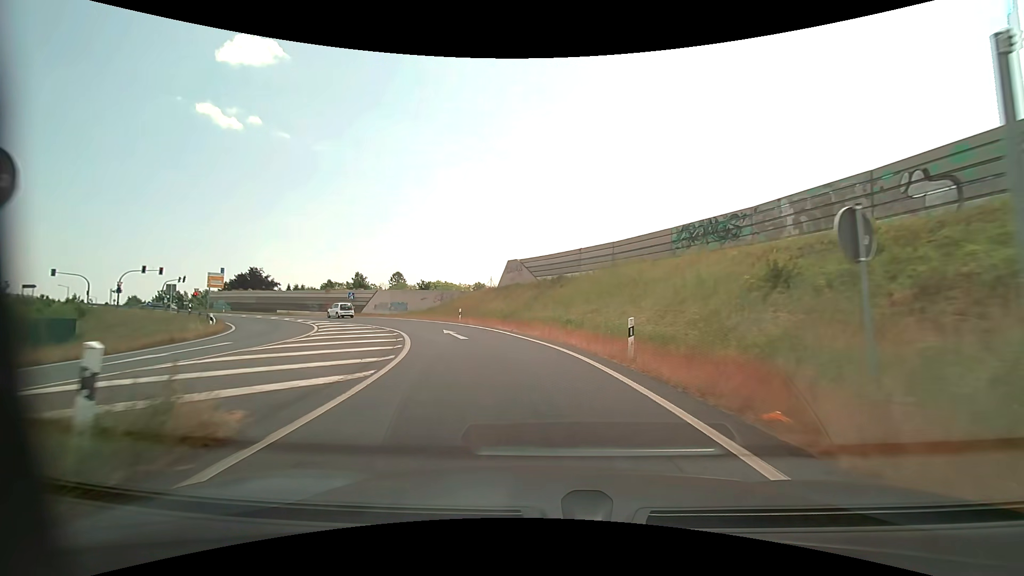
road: motorway_link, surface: asphalt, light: Day
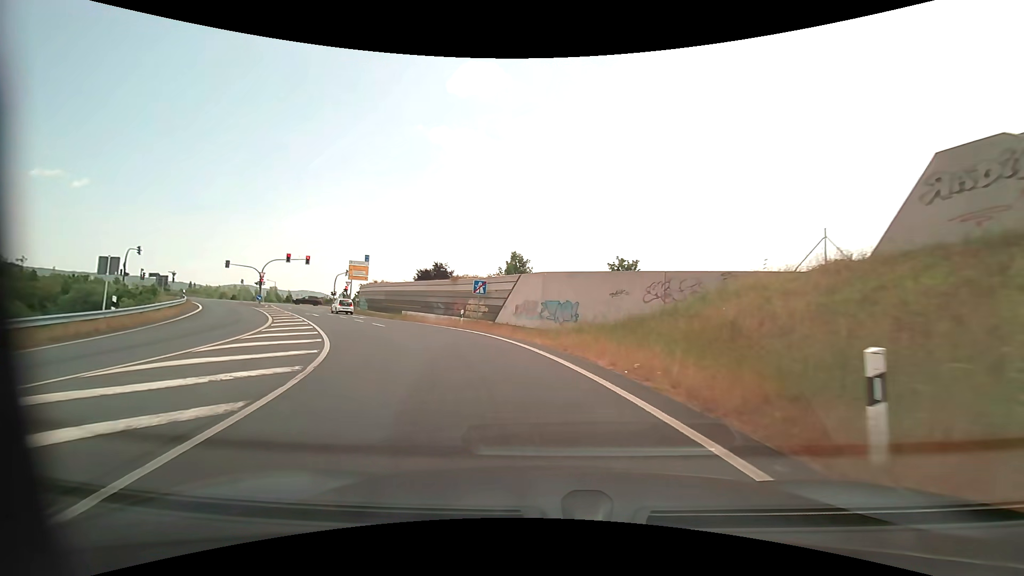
(-6.0, +31.3) m; -23°
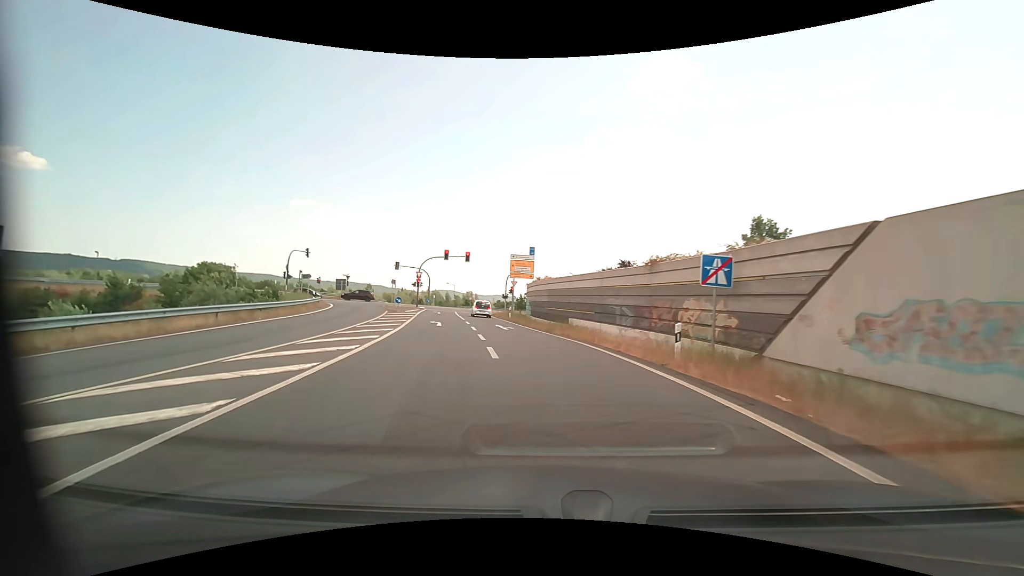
(-2.6, +16.0) m; -21°
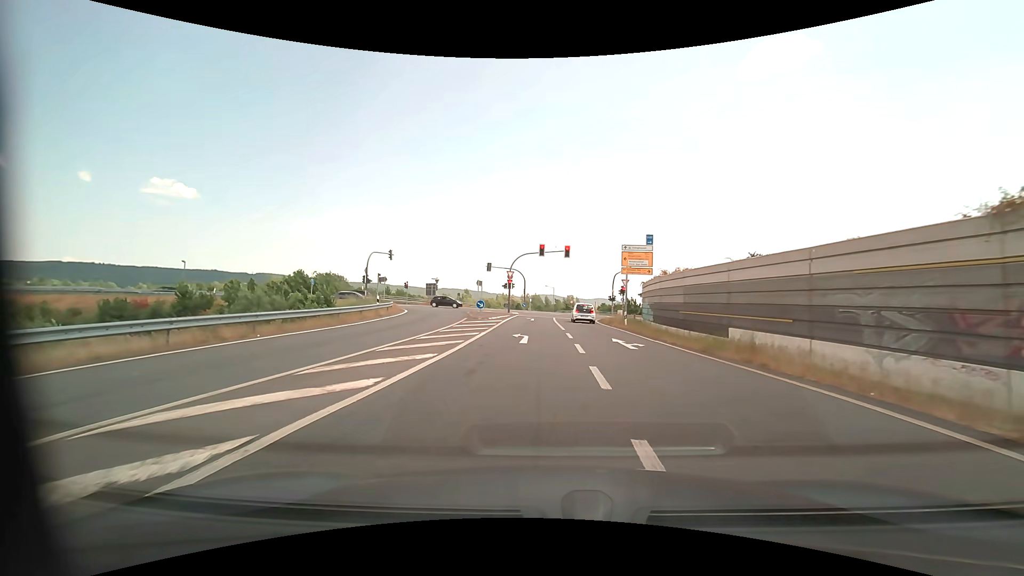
(-1.2, +10.1) m; -12°
(0, +10) (-1, +20) (-1, +30) (-1, +40) (-1, +50) (-1, +60) (-6, +68) (-16, +70) (-26, +70) (-36, +69) m
